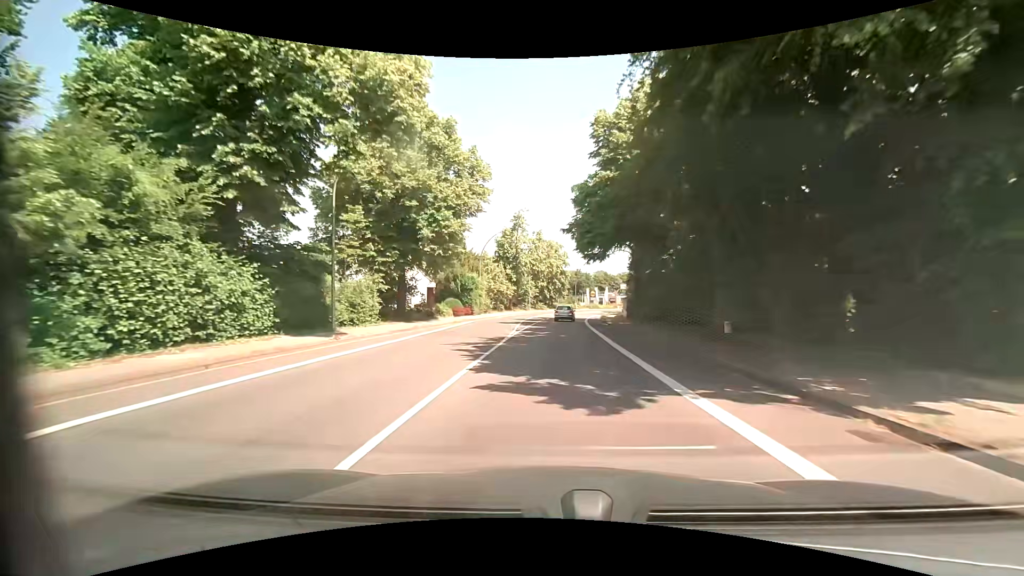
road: primary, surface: asphalt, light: Day
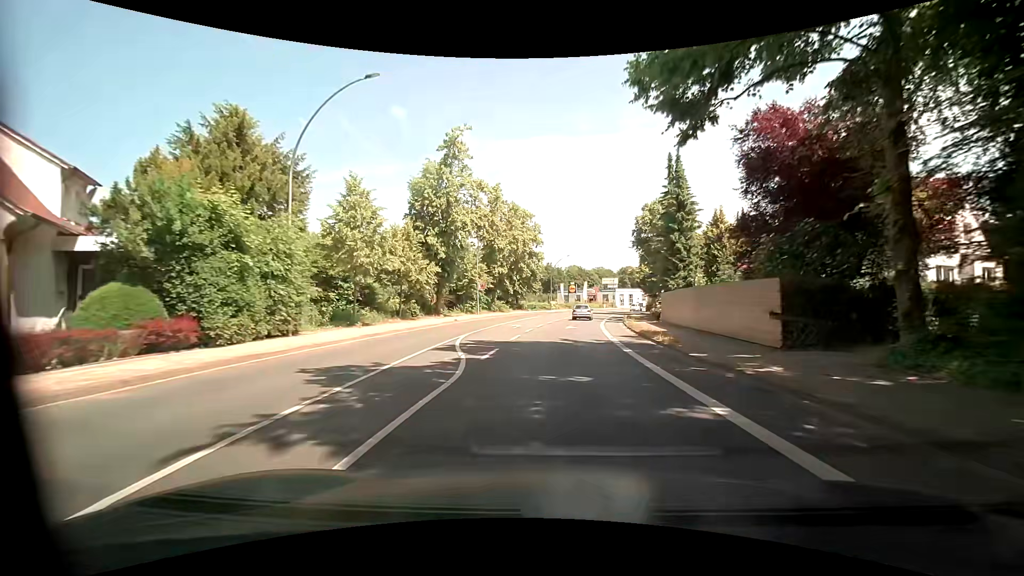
(+0.8, +38.9) m; +4°
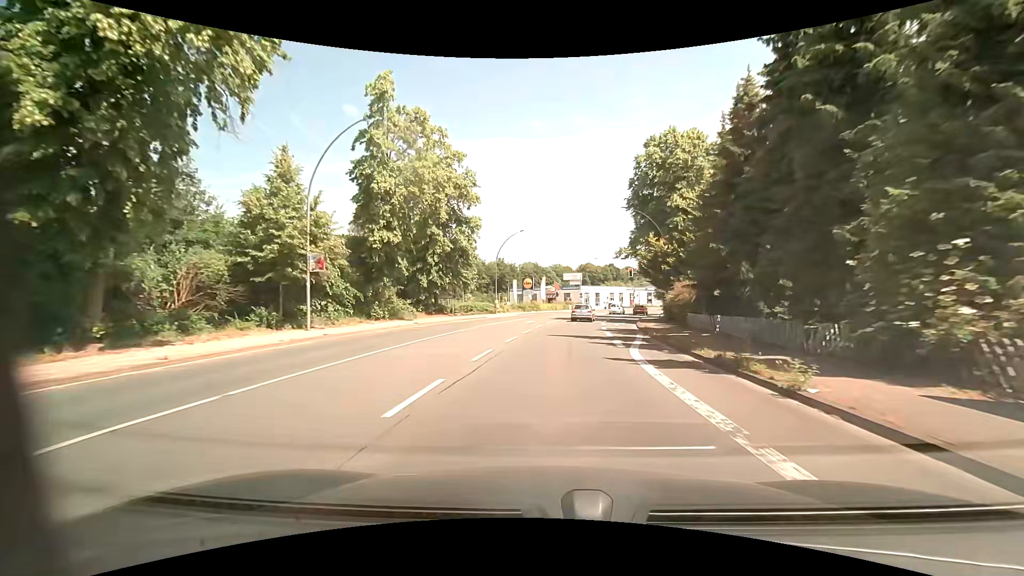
(+1.0, +31.1) m; +4°
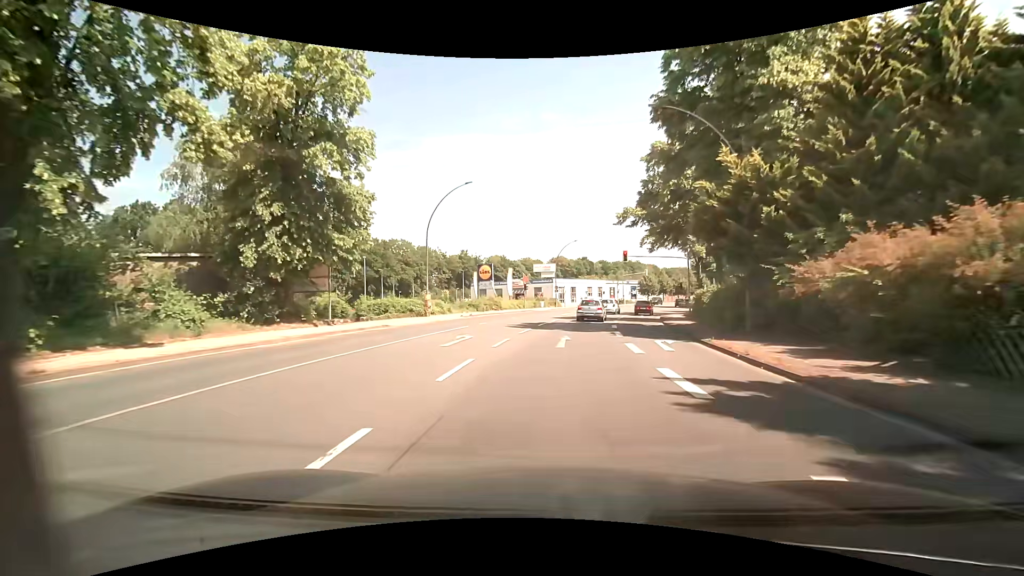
(+0.8, +21.5) m; +4°
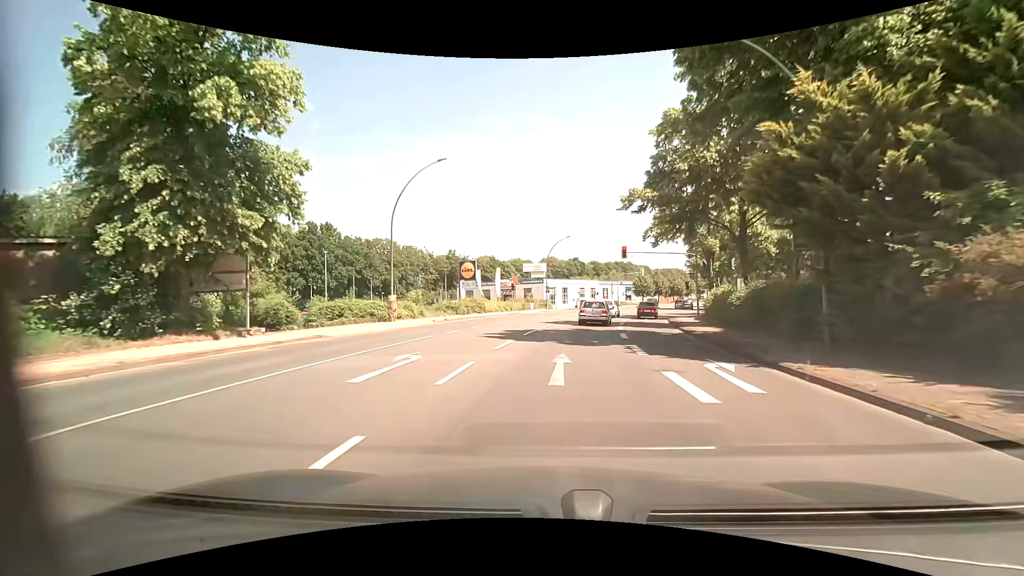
(0.0, +6.1) m; 0°
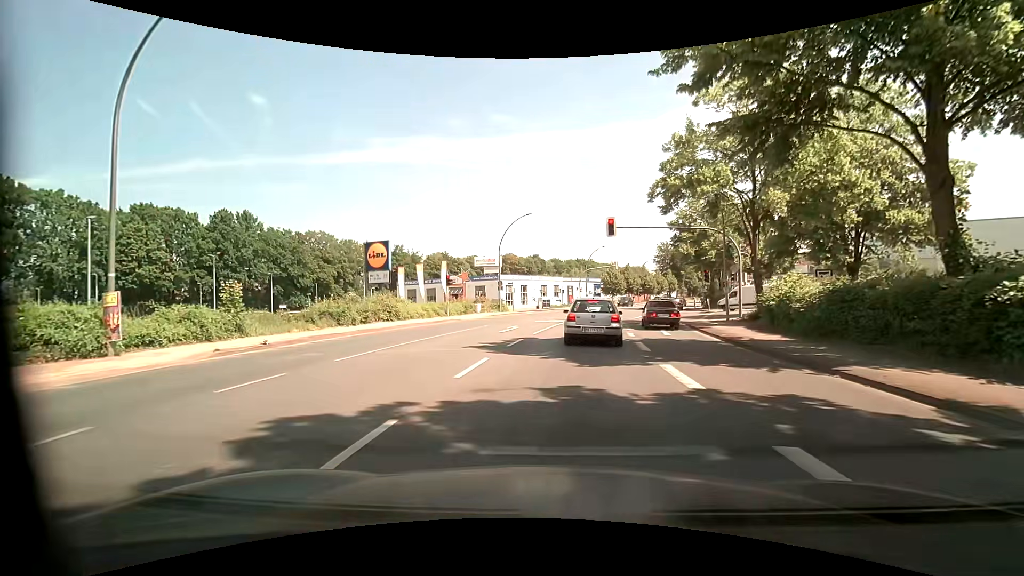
(+0.8, +16.5) m; +4°
